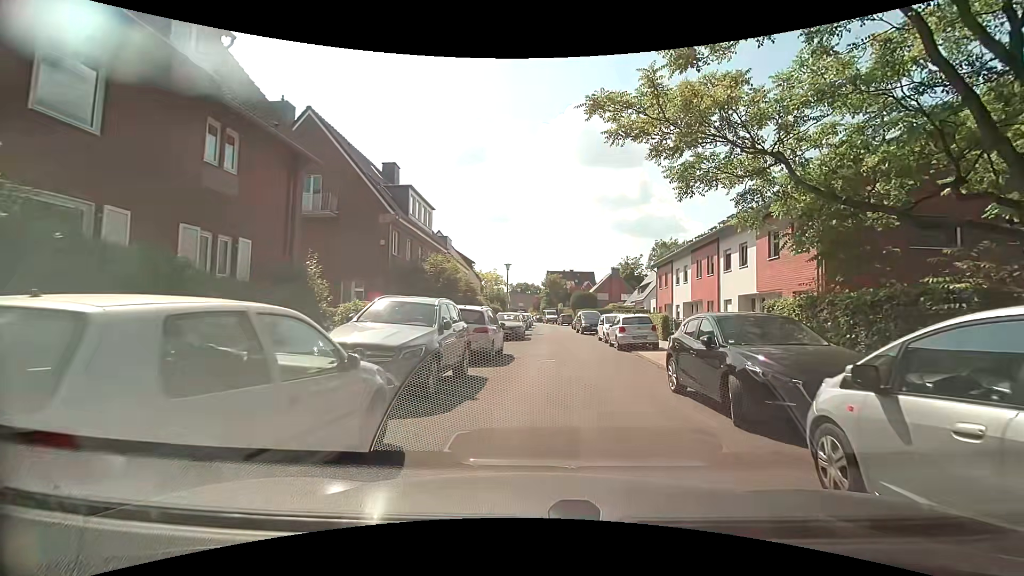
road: residential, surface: asphalt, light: Day
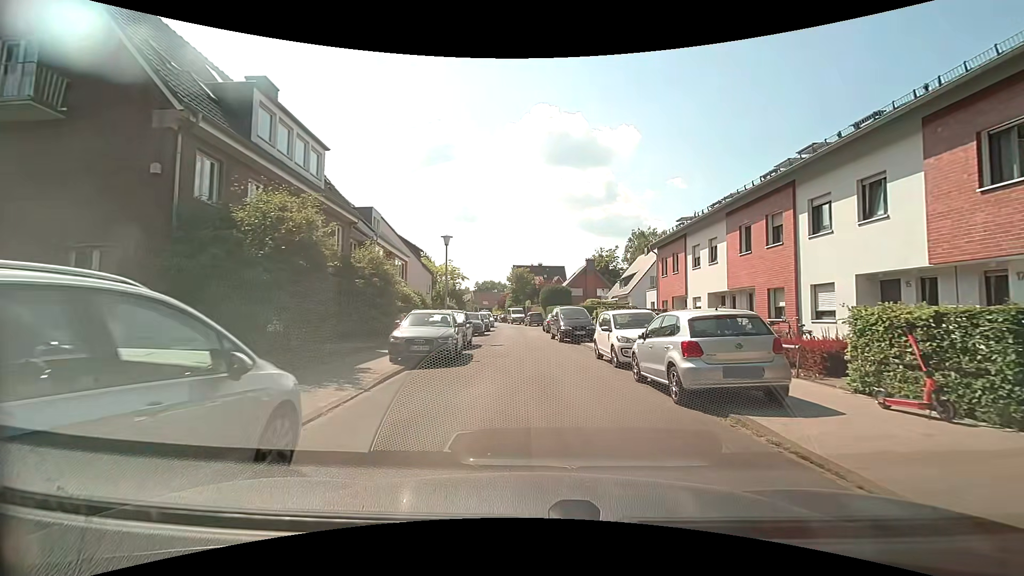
(+0.3, +13.2) m; +3°
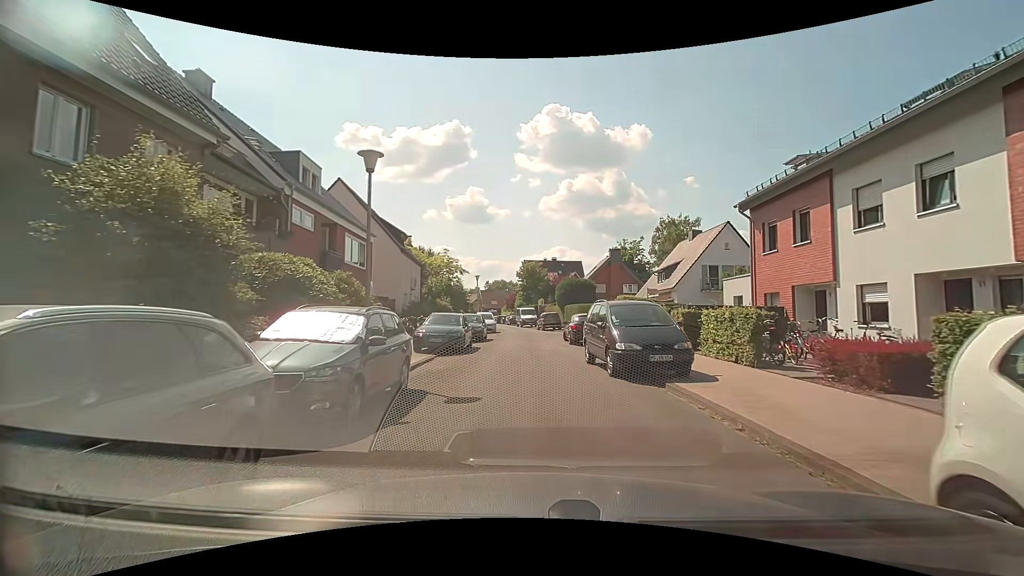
(-0.1, +13.0) m; -2°
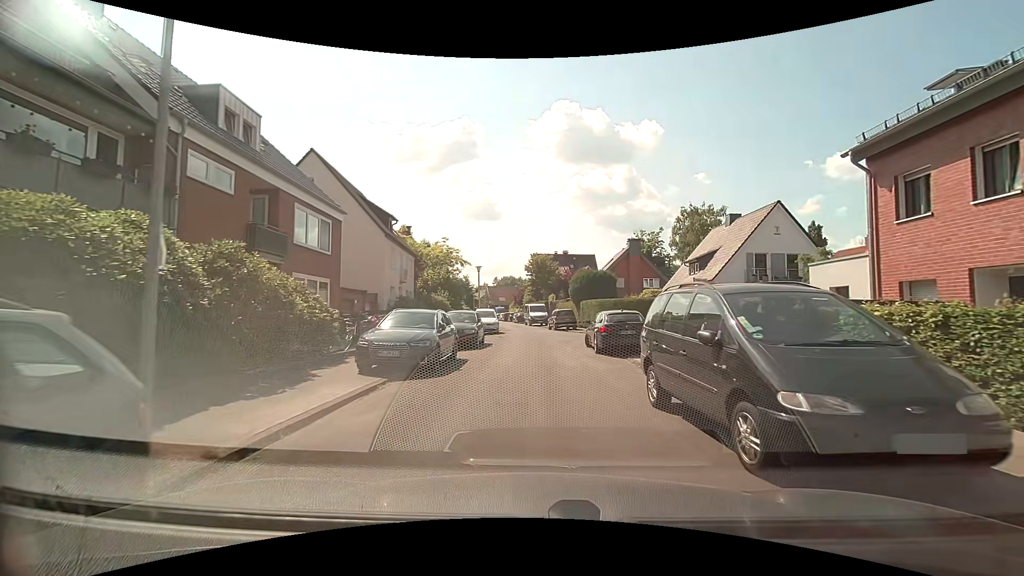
(0.0, +6.7) m; 0°
(0, +10) (0, +20) (0, +30) (-1, +40) (-2, +50) (-3, +60) (-4, +70) (-6, +80) (-8, +90) (-9, +99) m
